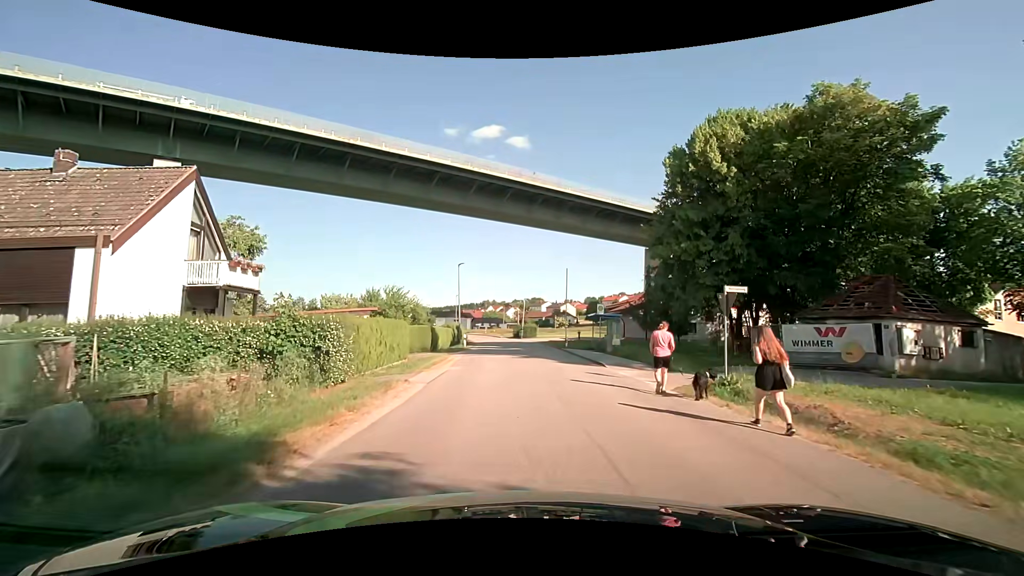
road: unclassified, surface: asphalt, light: Day
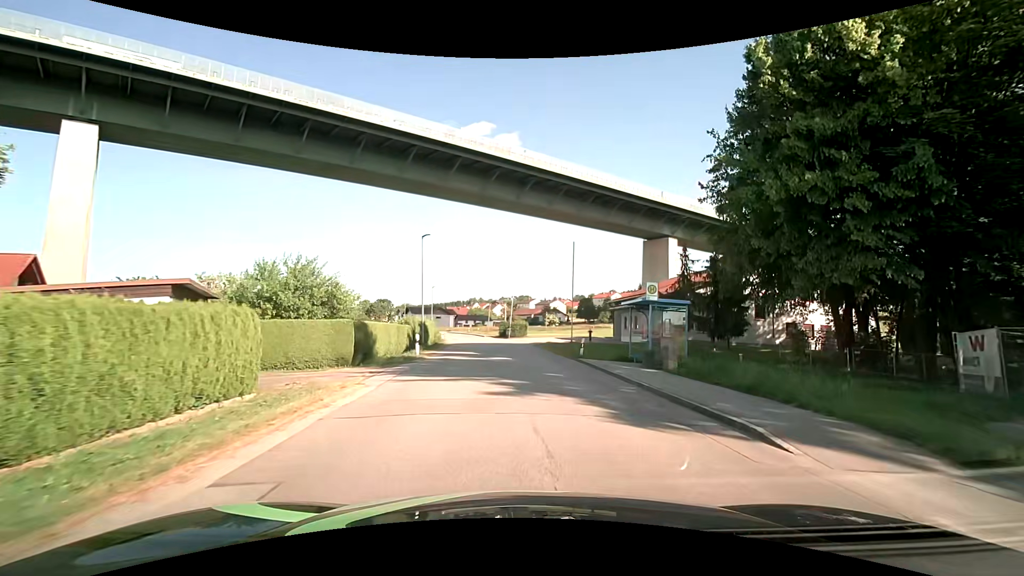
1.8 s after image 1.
(0.0, +14.5) m; +2°
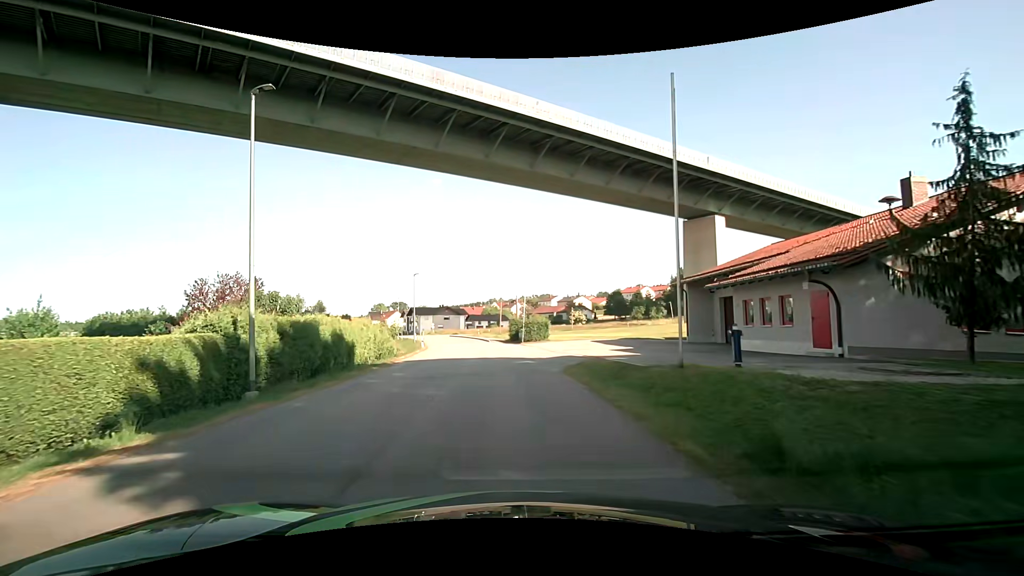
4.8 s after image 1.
(+0.6, +23.4) m; -3°
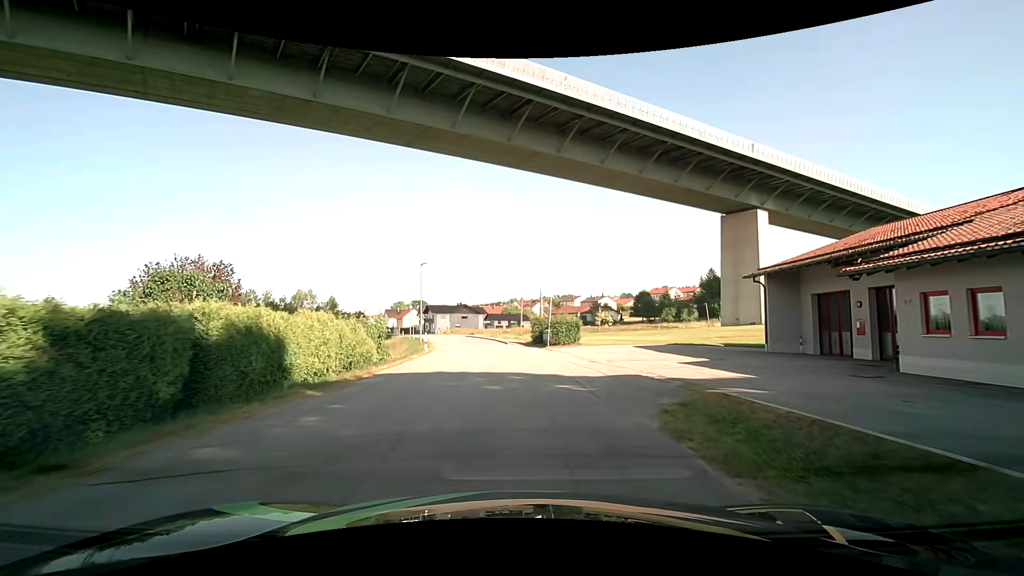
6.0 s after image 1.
(-0.2, +8.8) m; -3°
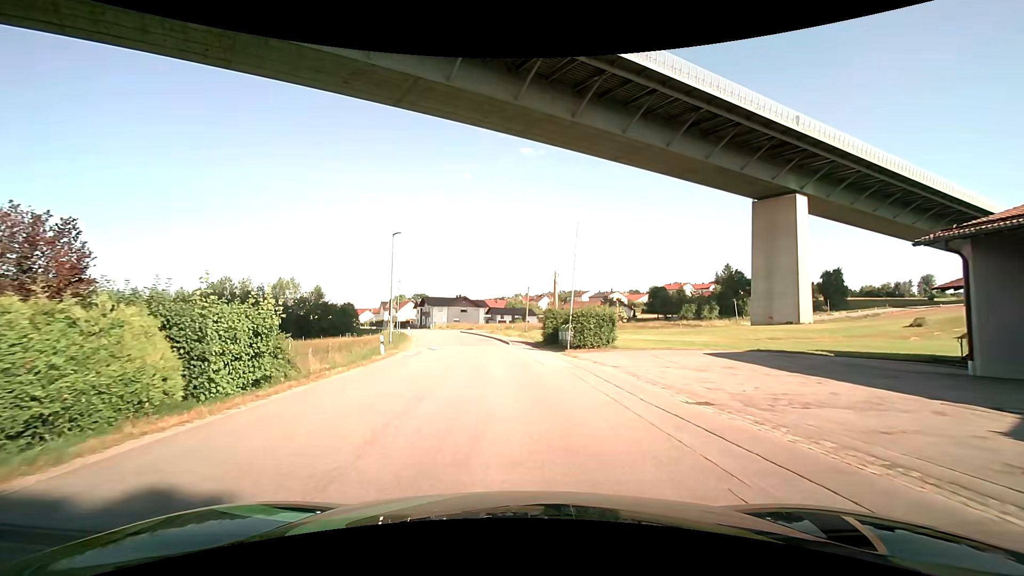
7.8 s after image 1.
(0.0, +13.3) m; 0°
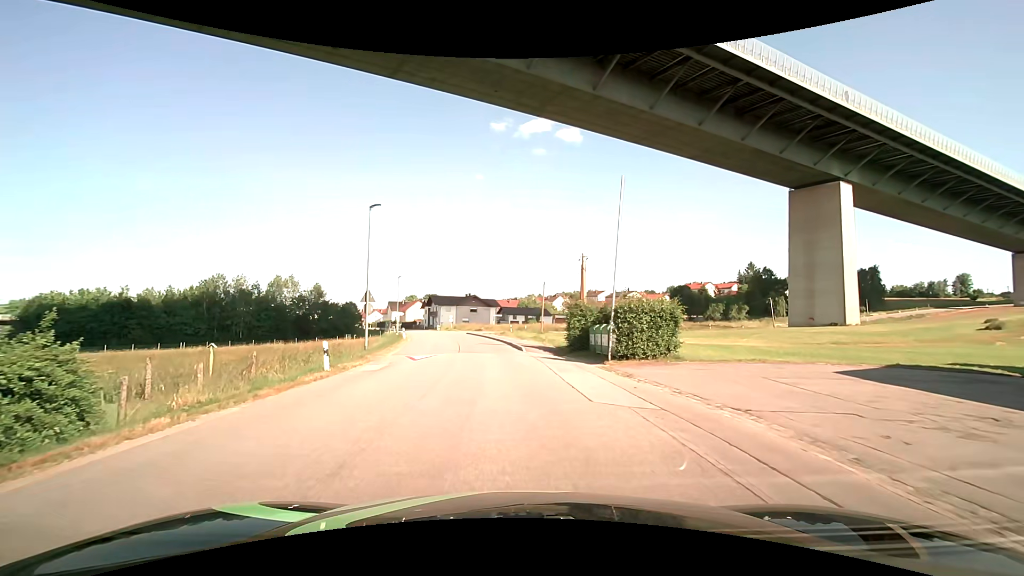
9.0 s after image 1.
(-0.1, +8.8) m; -1°
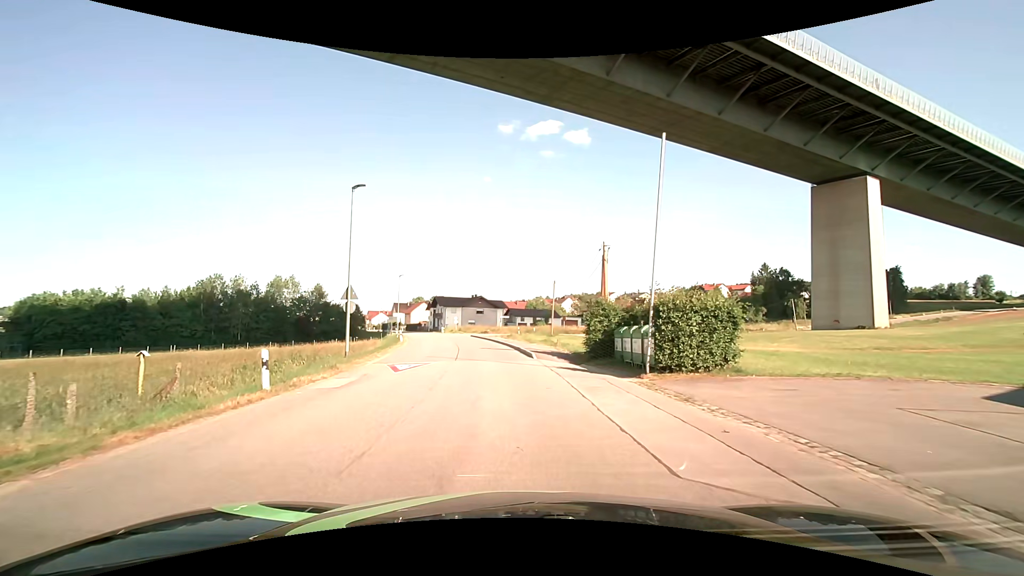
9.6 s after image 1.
(-0.1, +4.4) m; -1°
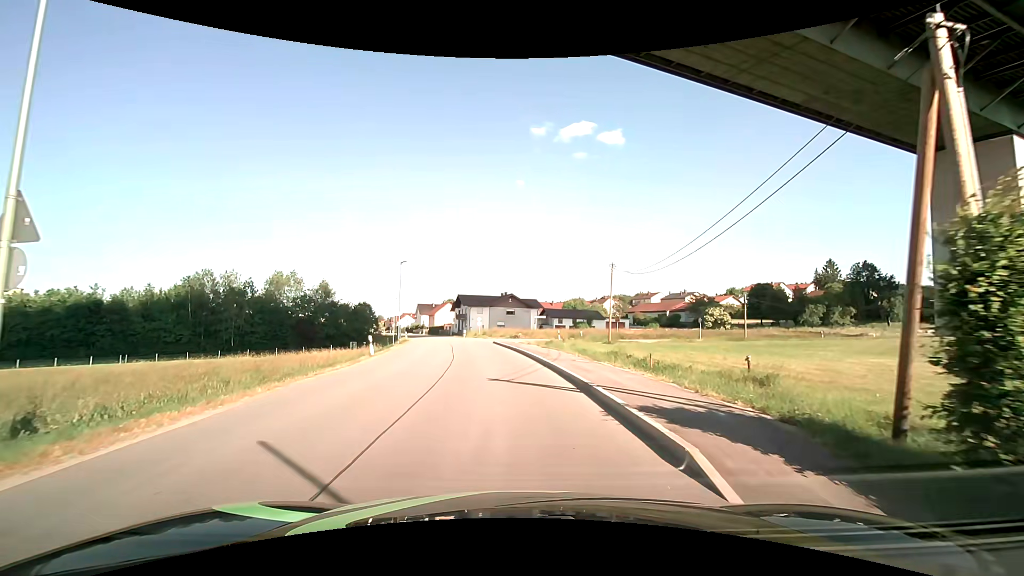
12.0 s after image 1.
(-0.5, +17.2) m; -4°
(0, +10) (-1, +20) (-2, +30) (-3, +40) (-5, +50) (-7, +59) (-9, +69) (-11, +79) (-14, +89) (-17, +98) m
